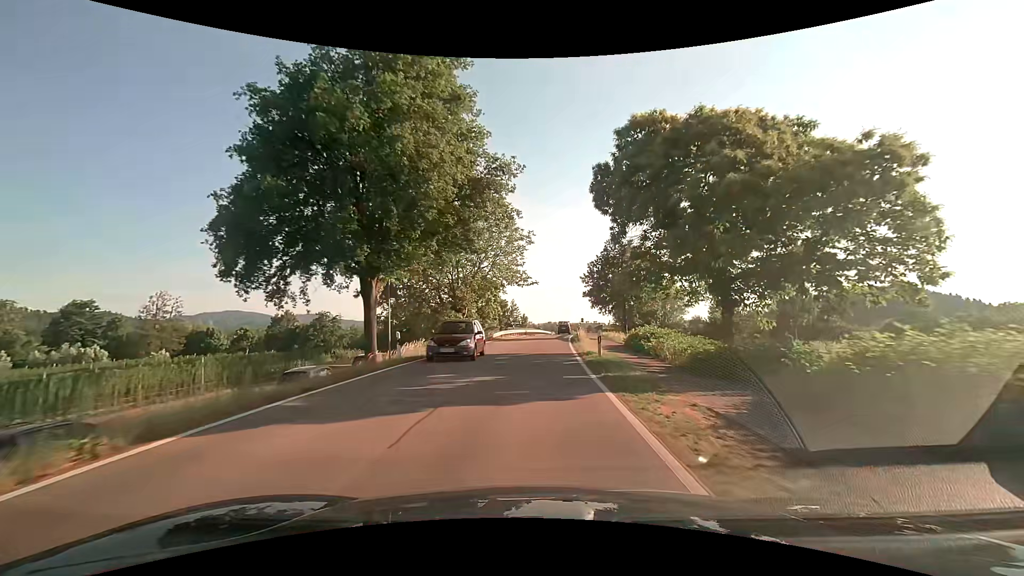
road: tertiary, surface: asphalt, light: Day
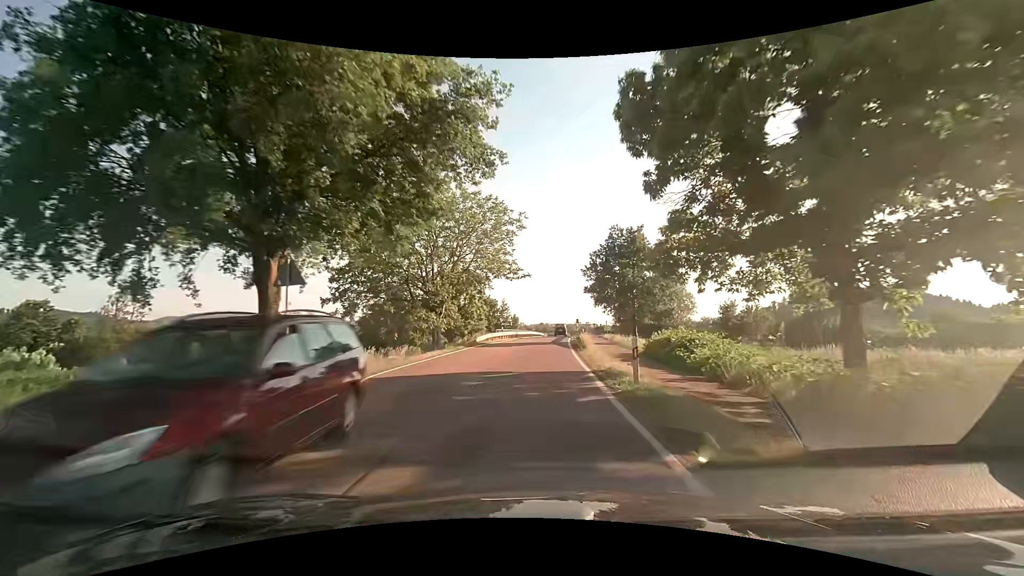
(0.0, +7.4) m; +1°
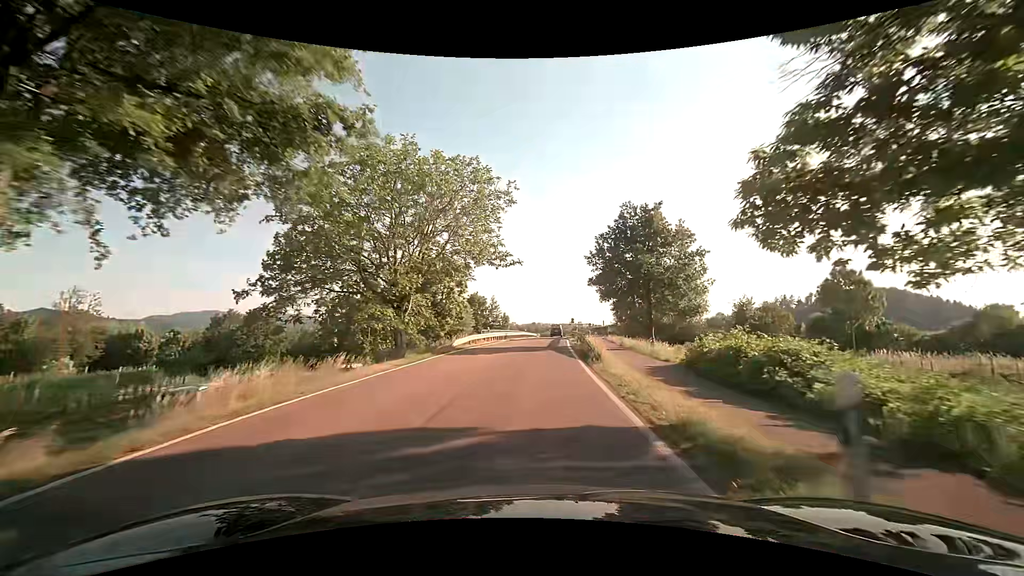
(+0.1, +7.5) m; +1°
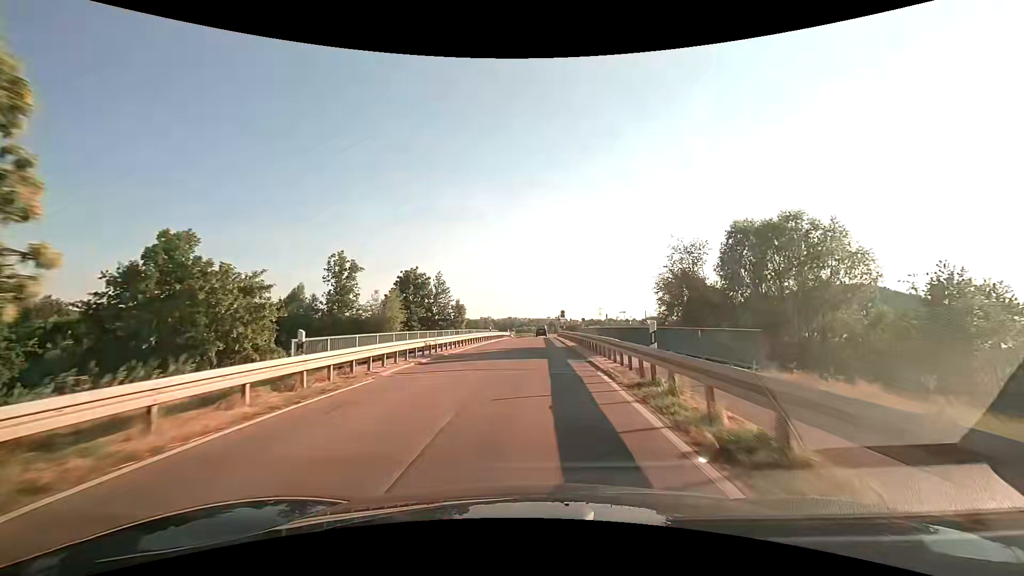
(+0.5, +31.6) m; +2°
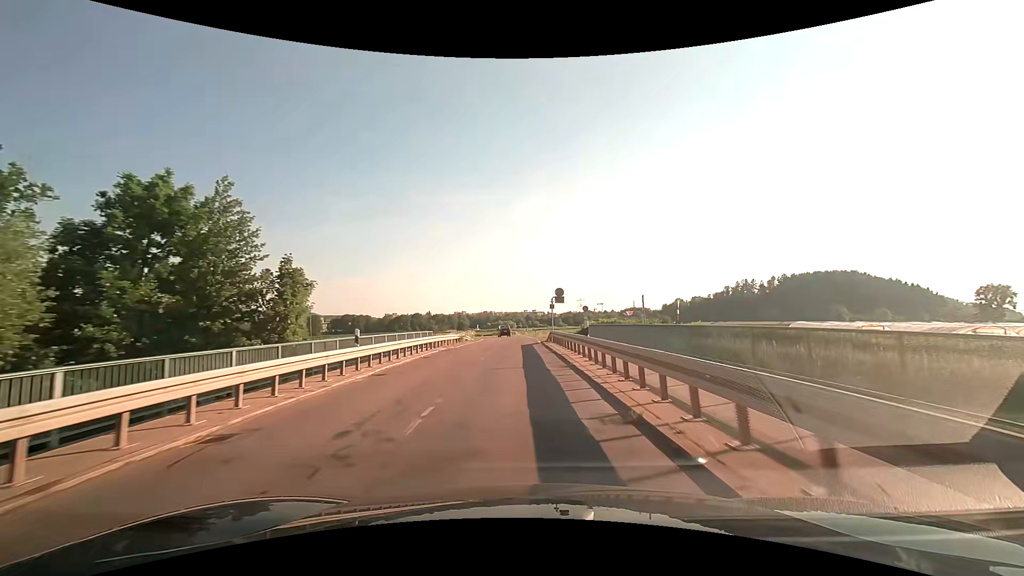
(+0.9, +33.5) m; +3°
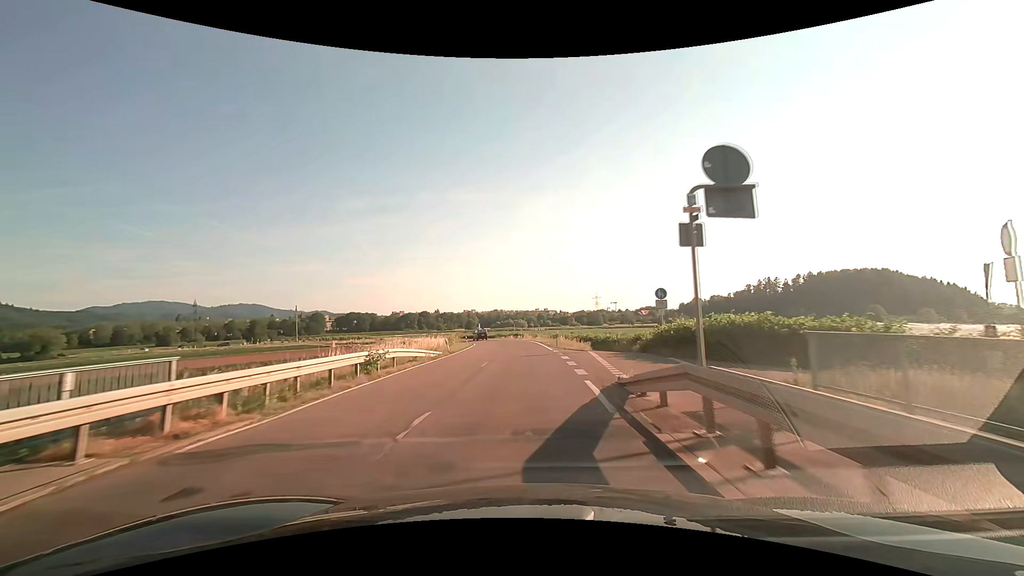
(-0.3, +26.1) m; -1°
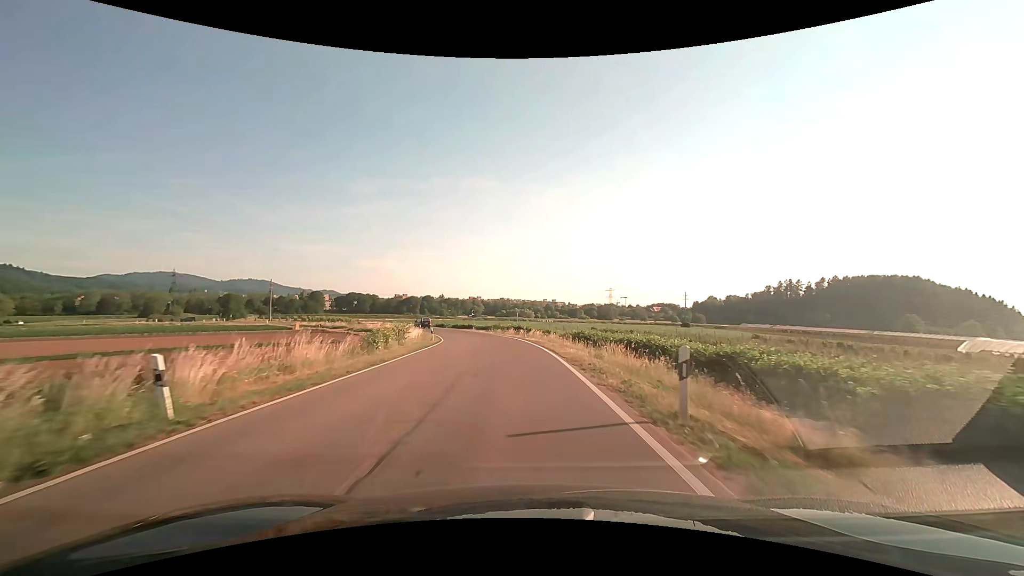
(-0.1, +27.1) m; -1°
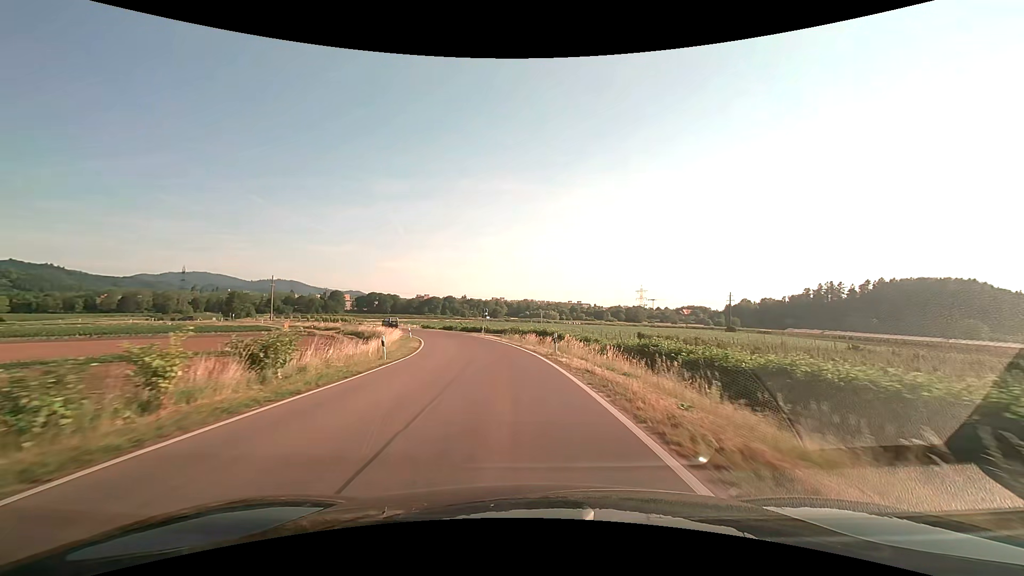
(-0.4, +18.5) m; -3°
(0, +10) (-1, +20) (-2, +30) (-4, +40) (-6, +50) (-9, +59) (-13, +68) (-17, +77) (-22, +86) (-27, +95) m
